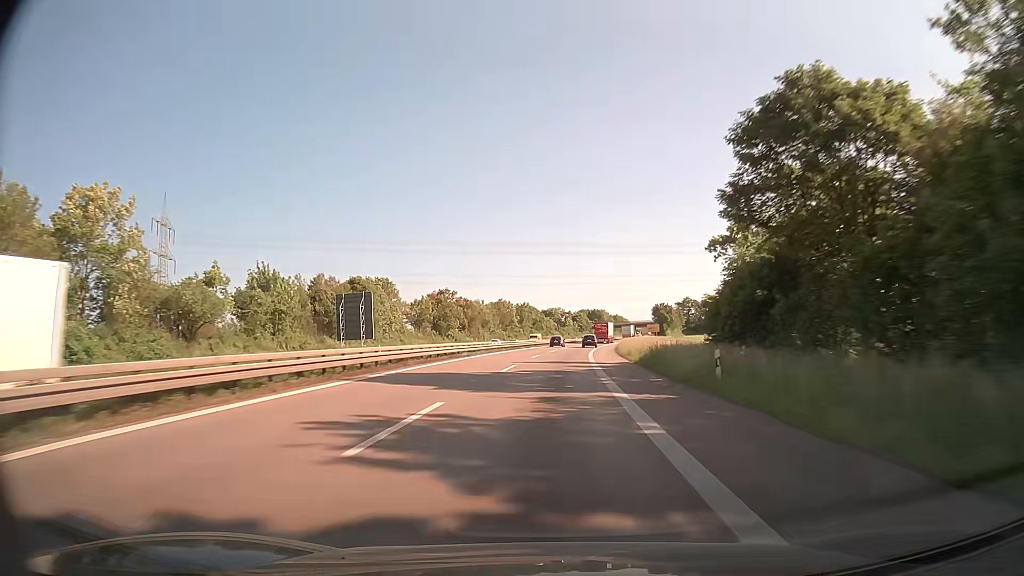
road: trunk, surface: asphalt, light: Day
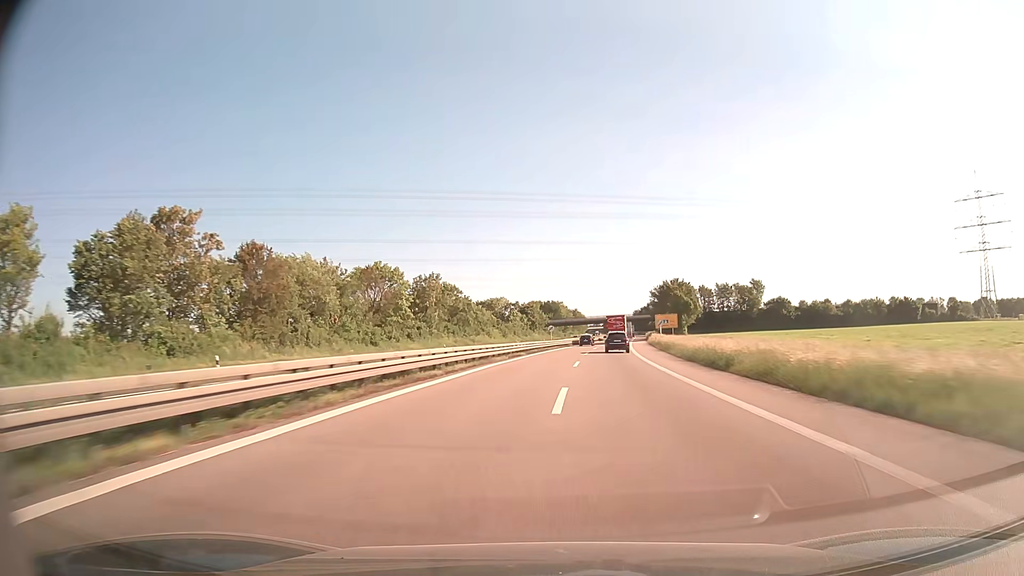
(+2.7, +85.3) m; +4°
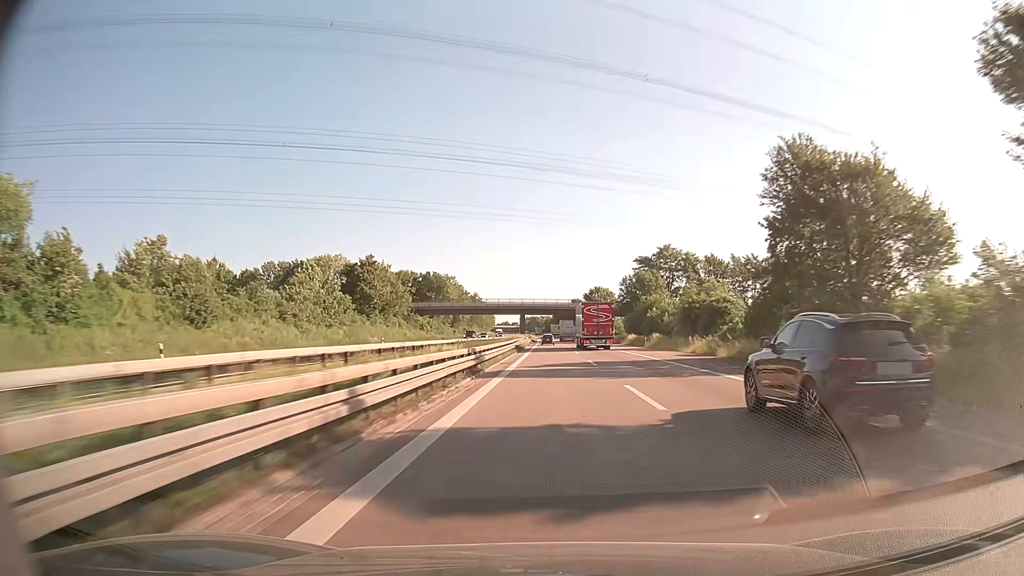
(+7.7, +107.2) m; +8°
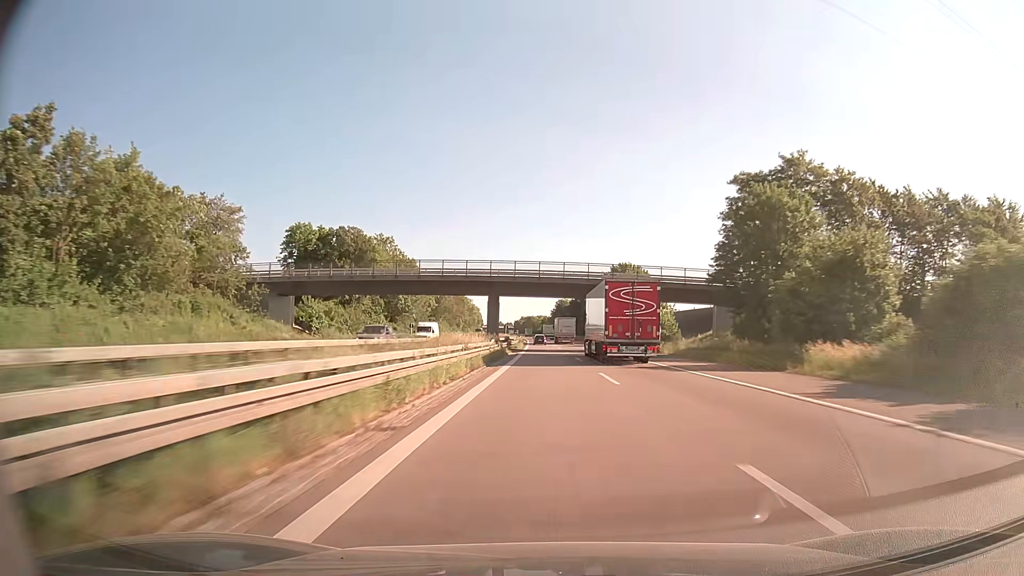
(+0.6, +65.2) m; +1°
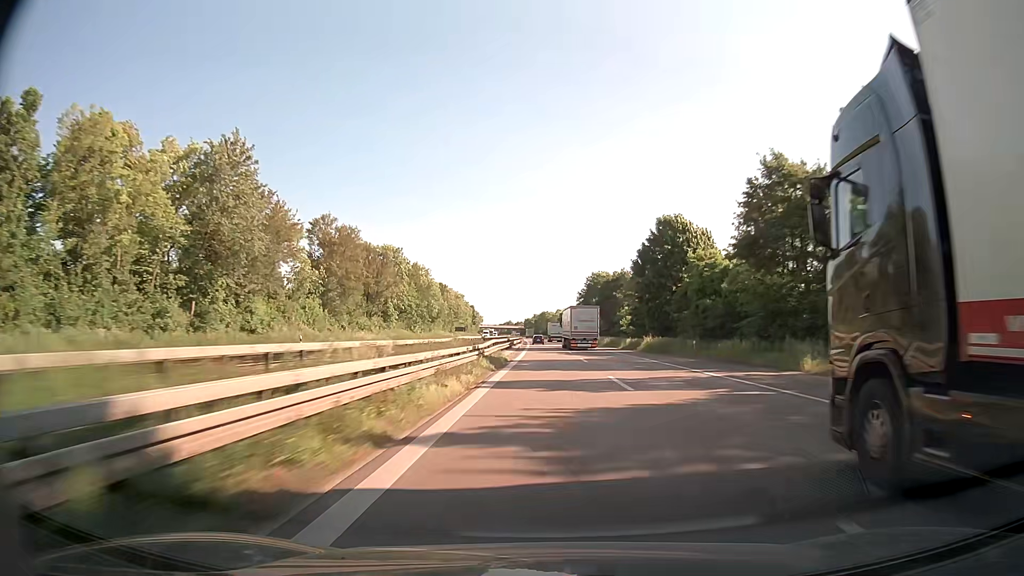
(-1.6, +110.3) m; -2°
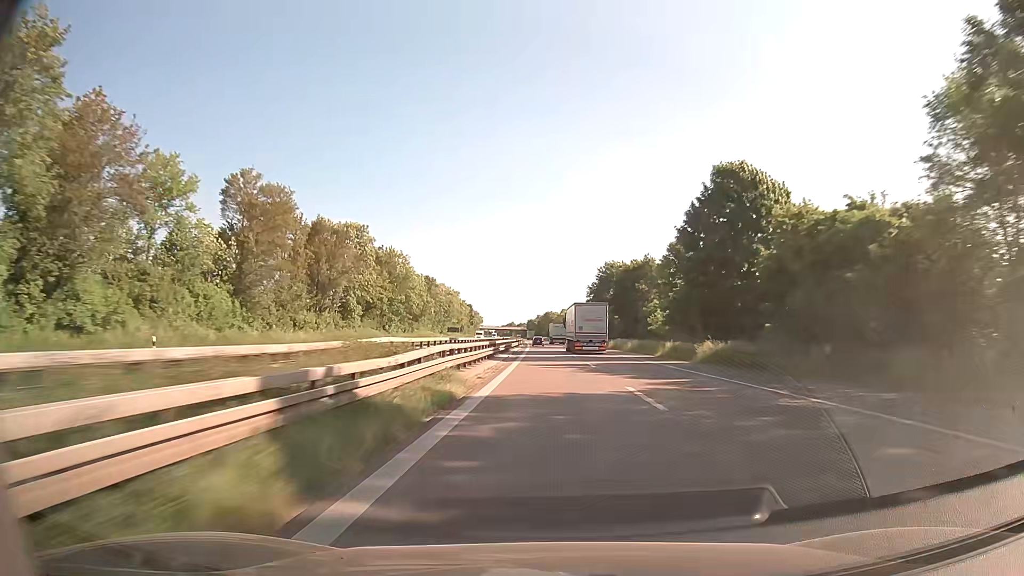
(0.0, +22.3) m; 0°
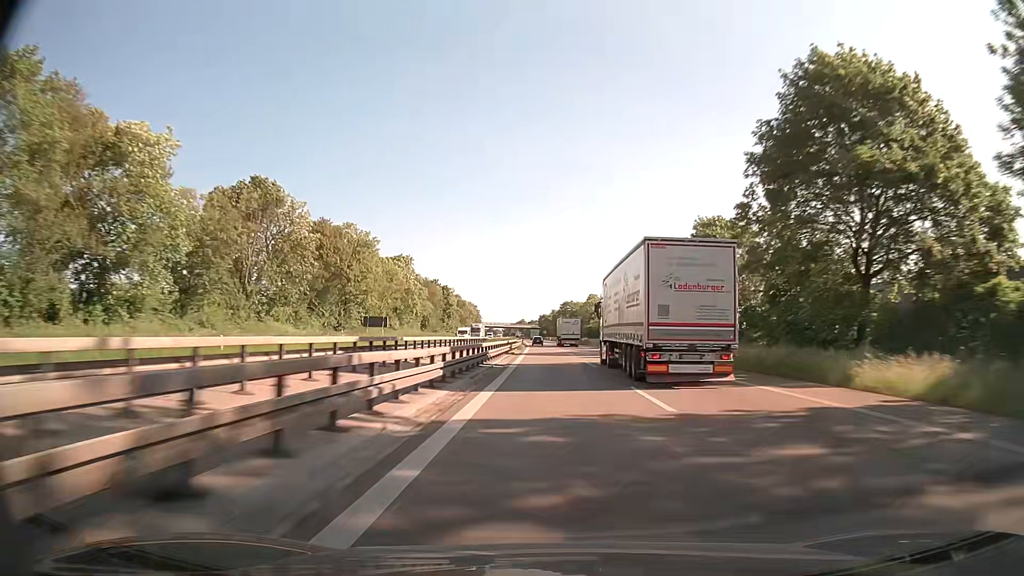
(-1.0, +90.1) m; -1°
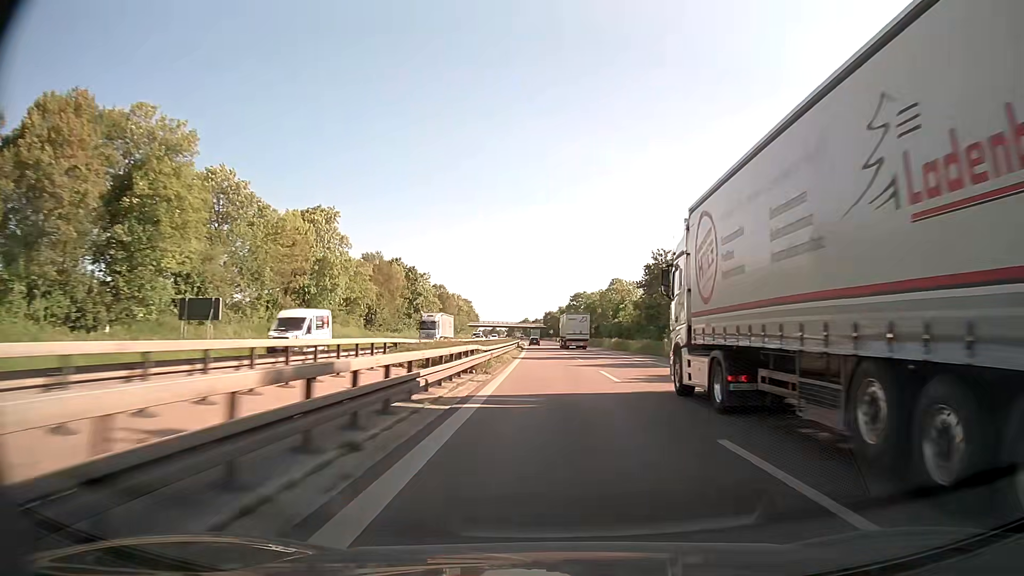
(-0.2, +45.5) m; 0°
(0, +10) (0, +20) (0, +30) (0, +40) (0, +50) (-1, +60) (-1, +70) (-1, +80) (-1, +90) (-2, +100) m
